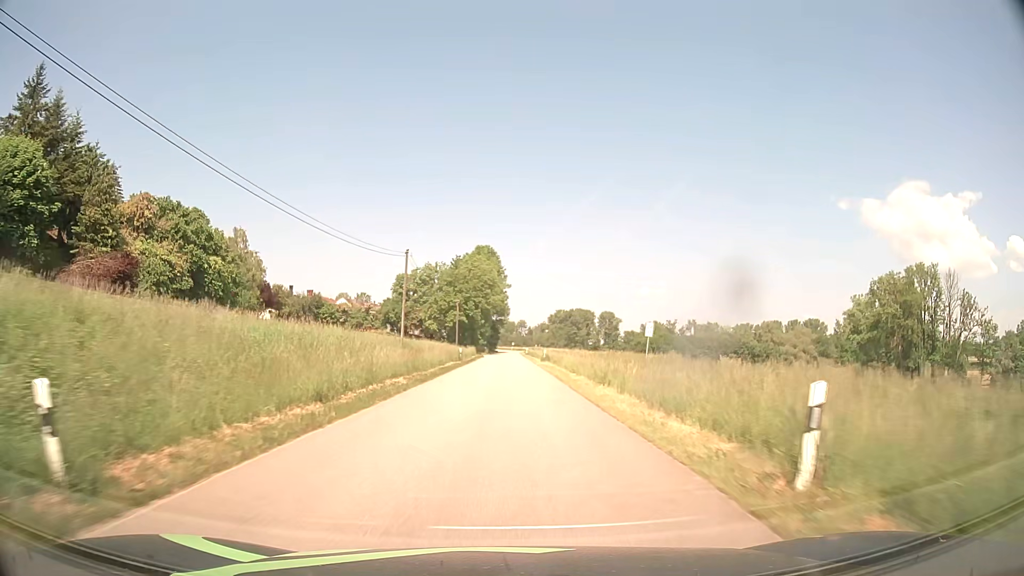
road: tertiary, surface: asphalt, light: Day
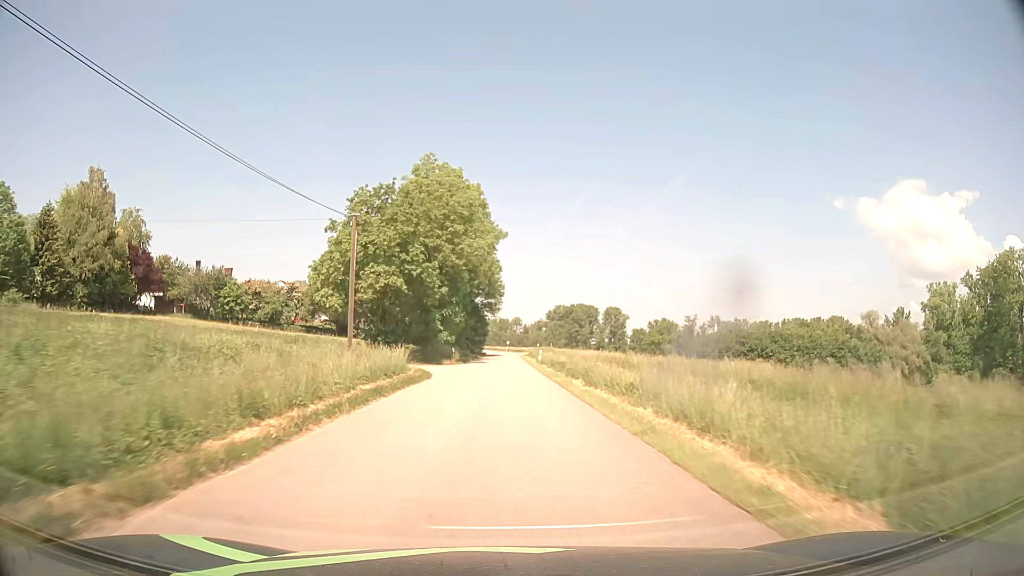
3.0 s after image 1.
(+0.3, +53.7) m; +1°
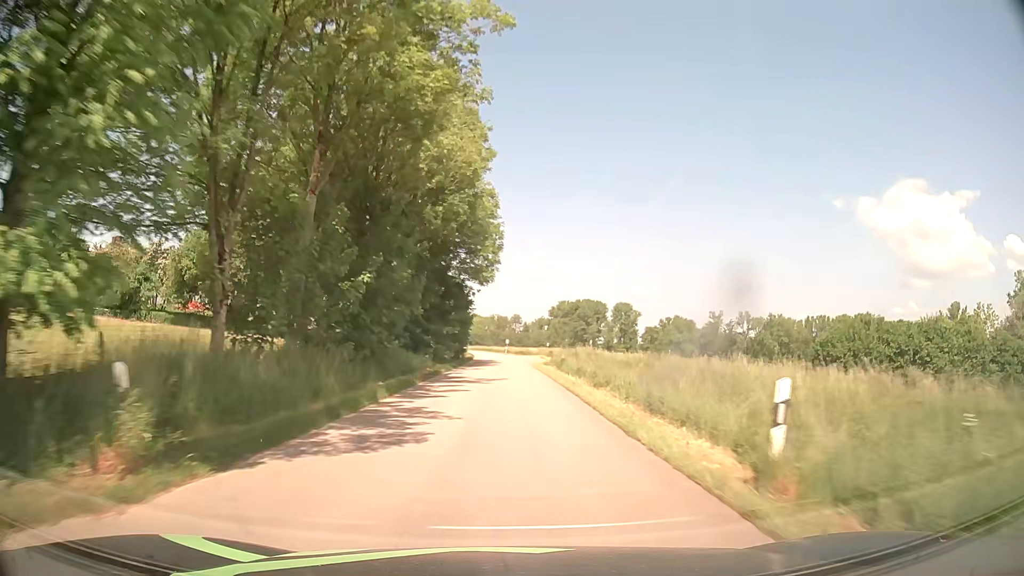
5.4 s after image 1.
(-0.1, +43.1) m; 0°
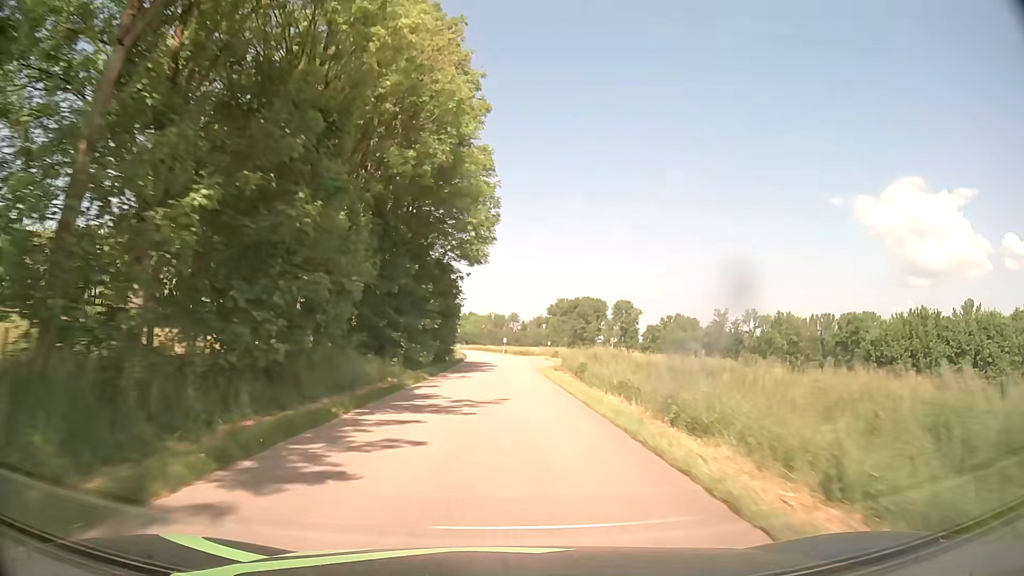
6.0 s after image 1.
(0.0, +10.8) m; 0°
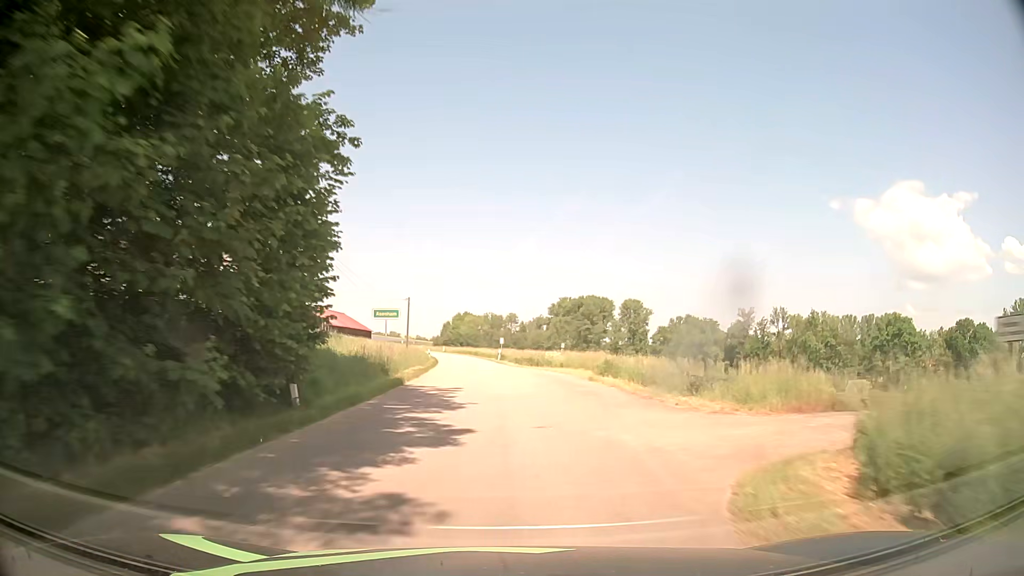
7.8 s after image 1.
(+0.1, +32.3) m; 0°
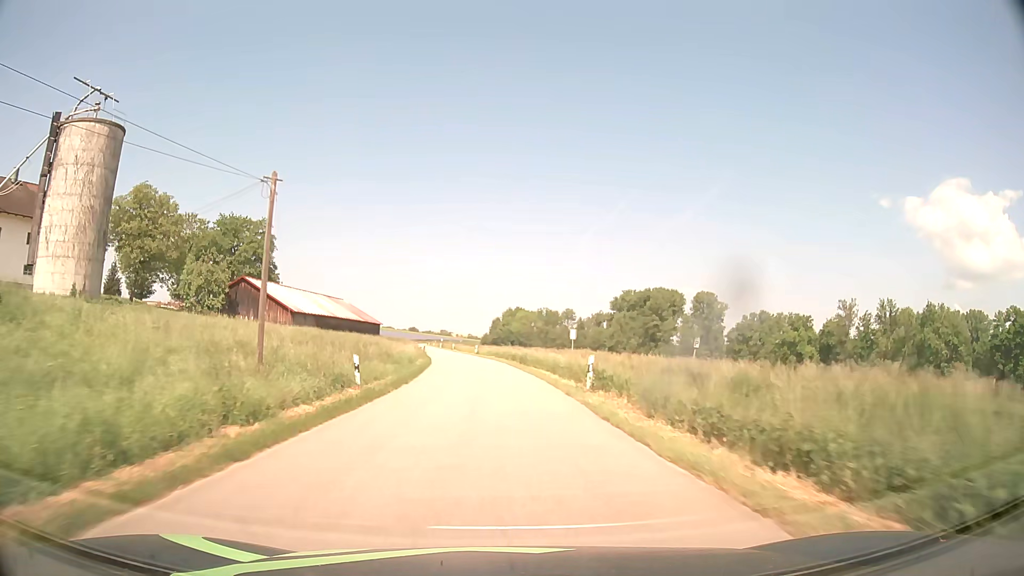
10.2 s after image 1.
(-1.3, +43.0) m; -5°
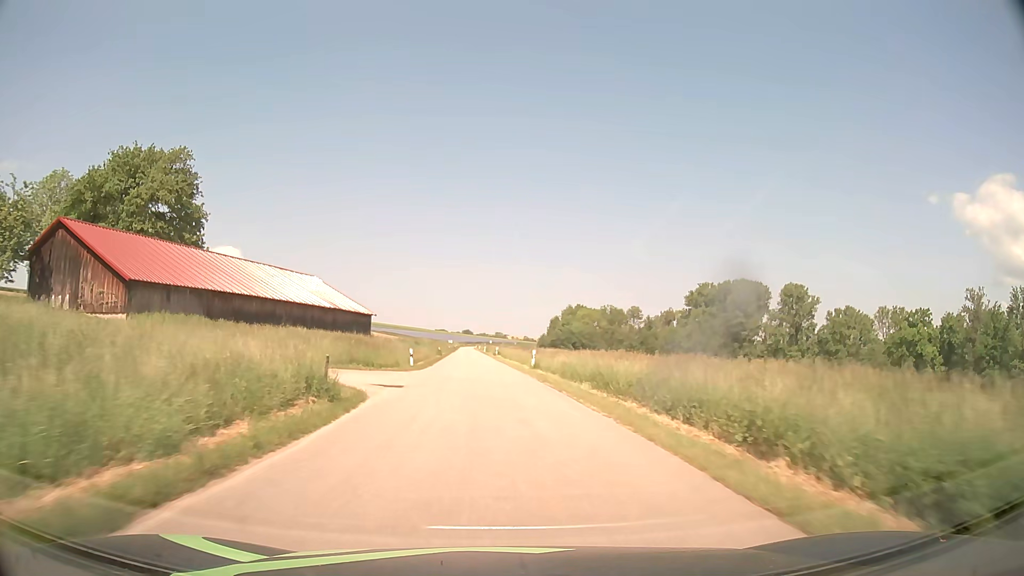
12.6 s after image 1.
(-1.7, +43.1) m; -5°
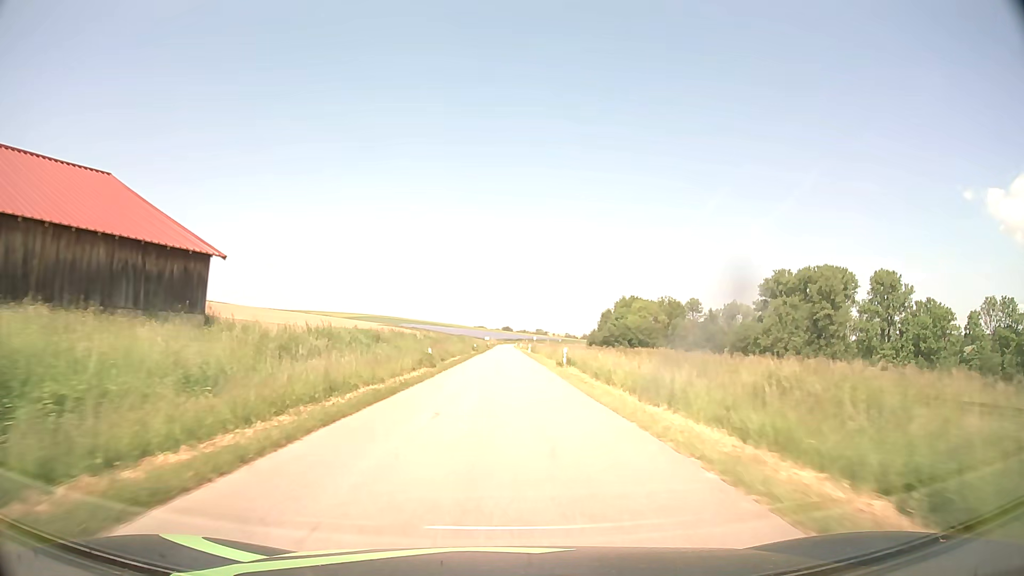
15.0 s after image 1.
(-1.8, +43.1) m; -4°
(0, +10) (0, +20) (0, +30) (0, +40) (0, +50) (0, +60) (0, +70) (+1, +80) (+1, +90) (+1, +100) m
